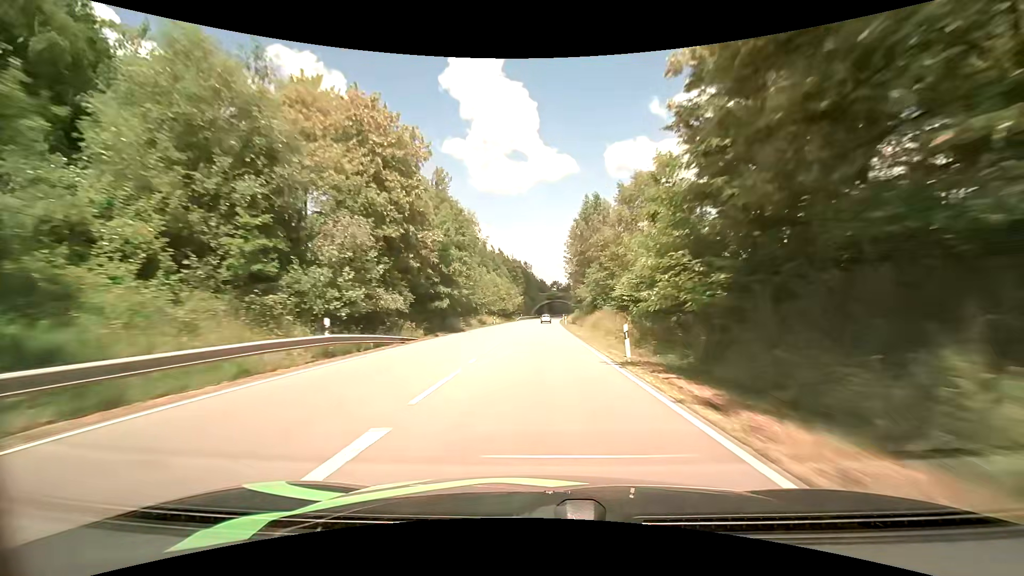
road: primary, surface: asphalt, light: Day
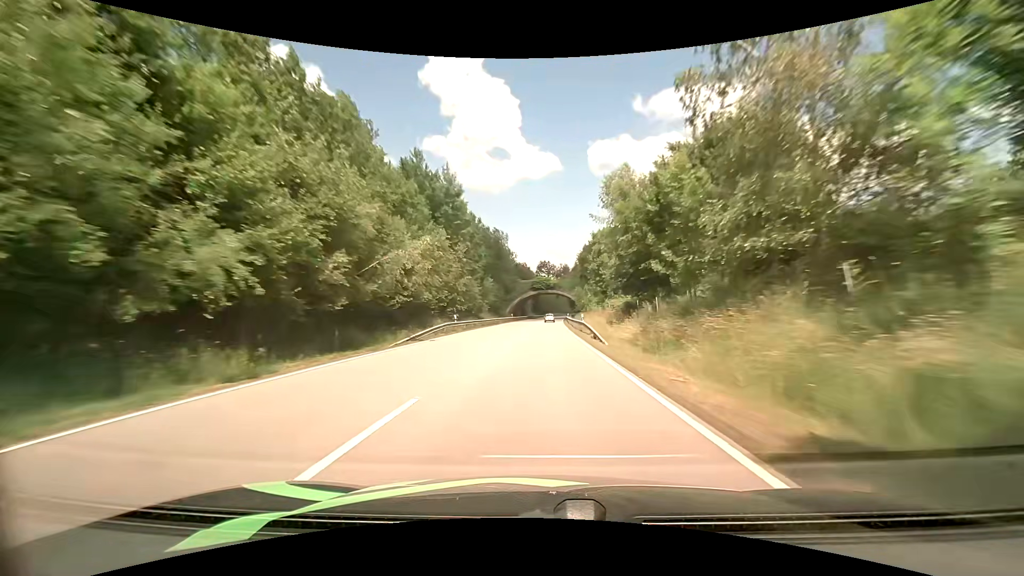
(+1.3, +76.9) m; +2°
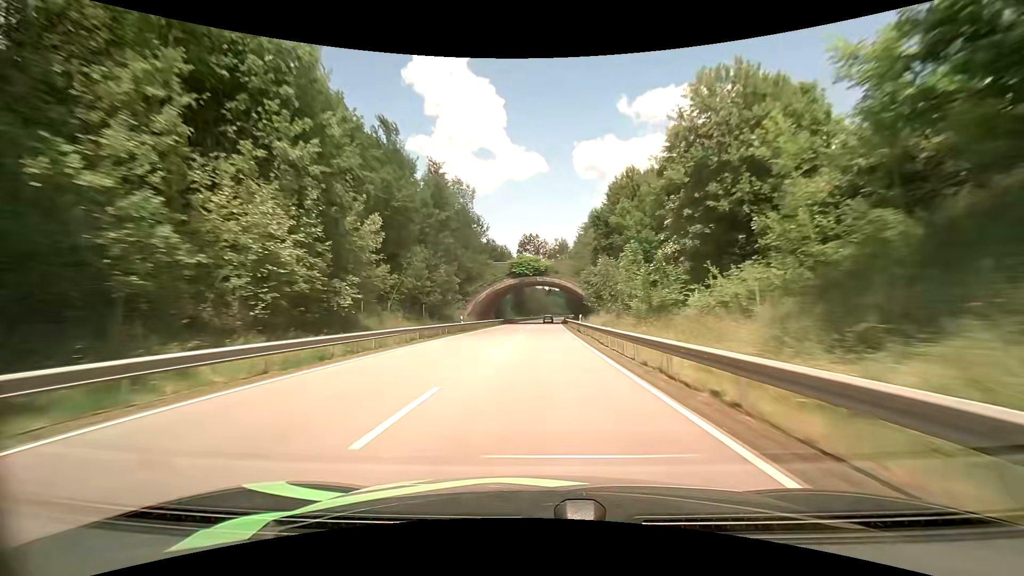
(+0.7, +46.2) m; +2°
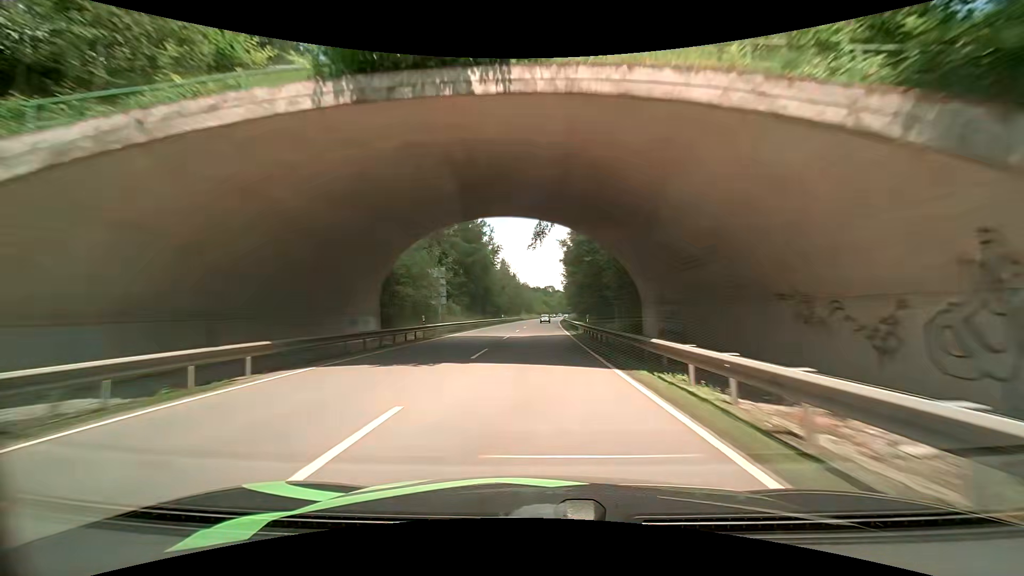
(+1.0, +62.0) m; +2°
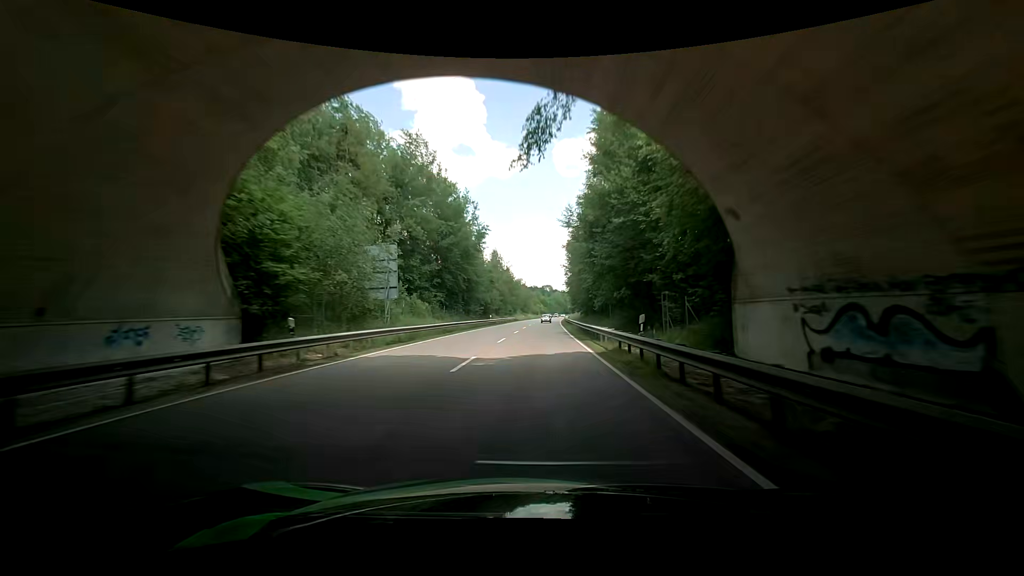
(0.0, +15.5) m; 0°
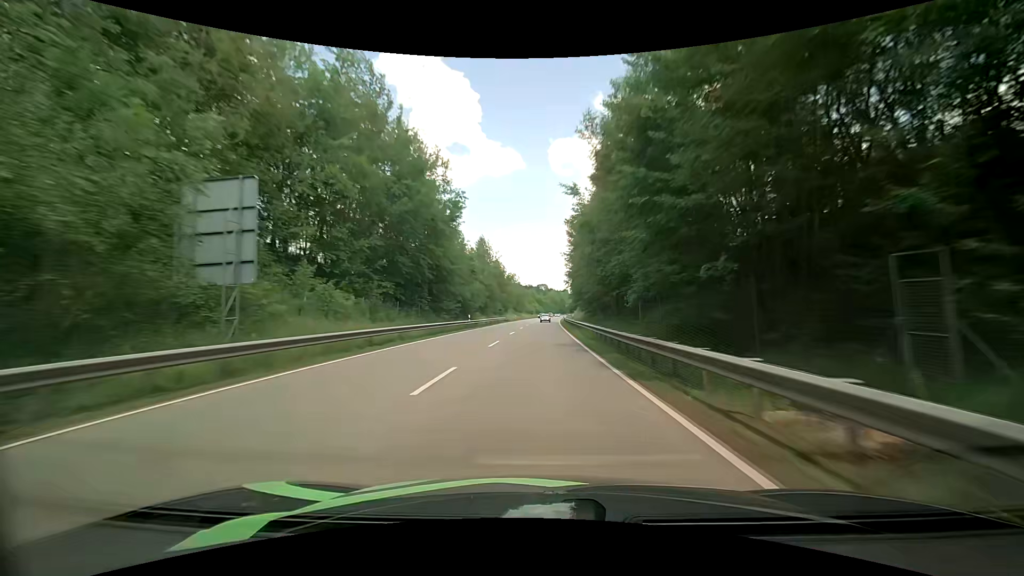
(+0.1, +15.5) m; -1°
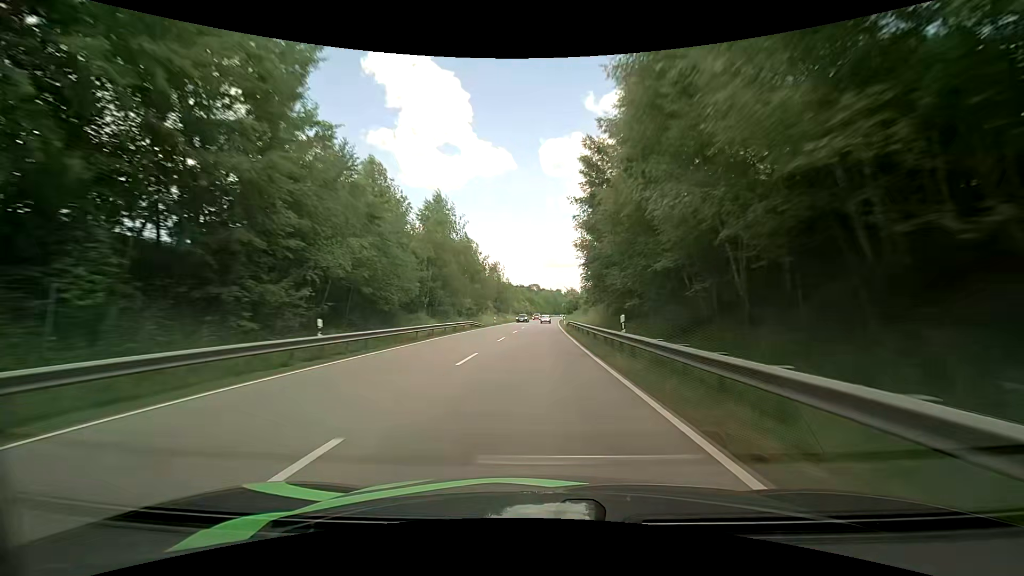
(+1.0, +31.0) m; +3°
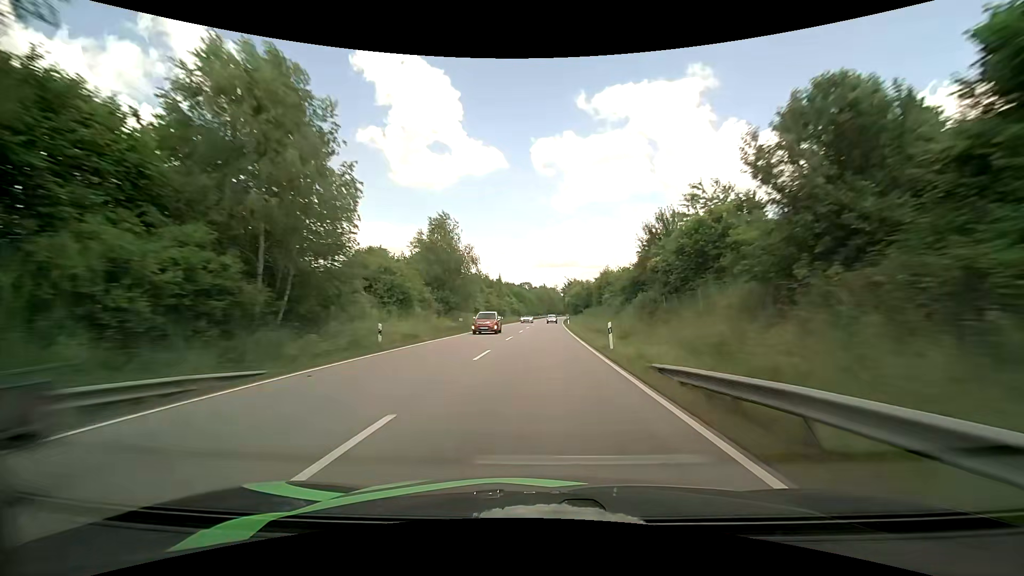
(+0.3, +46.7) m; +1°
(0, +10) (0, +20) (0, +30) (0, +40) (0, +50) (+1, +60) (+1, +70) (+1, +80) (+2, +90) (+2, +100) m
